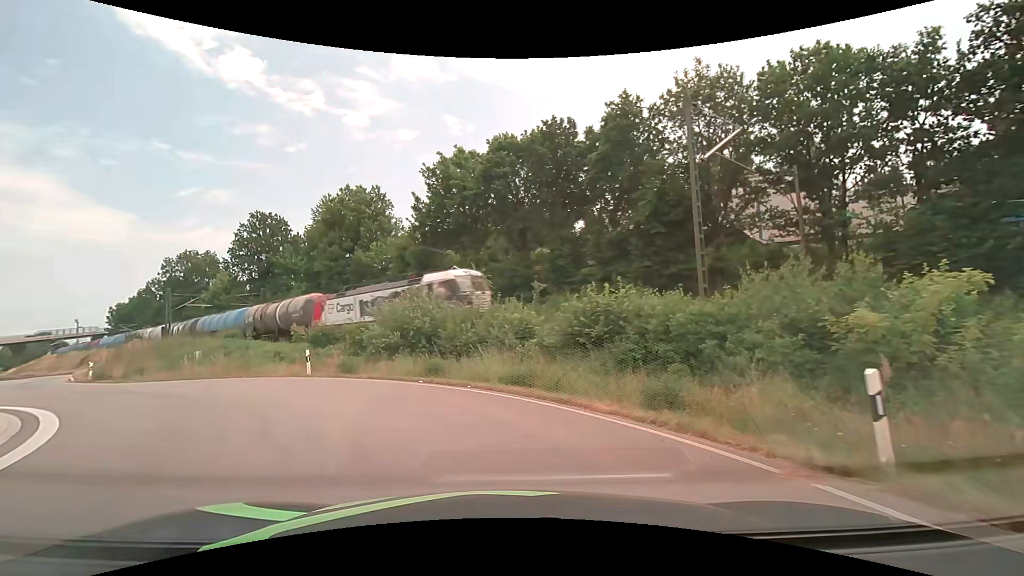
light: Day
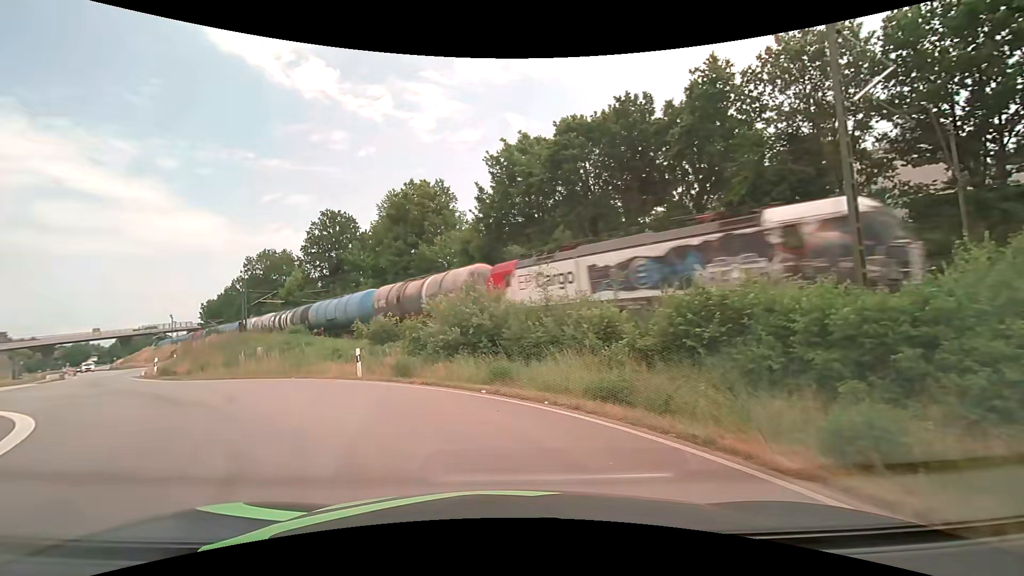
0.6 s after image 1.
(-0.2, +3.2) m; -7°
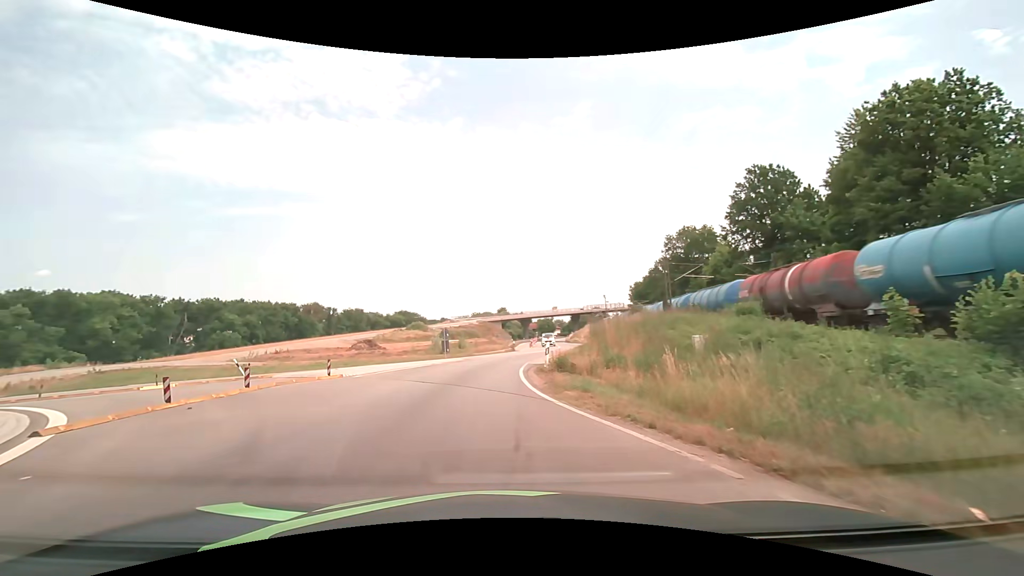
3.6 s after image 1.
(-6.1, +14.6) m; -47°
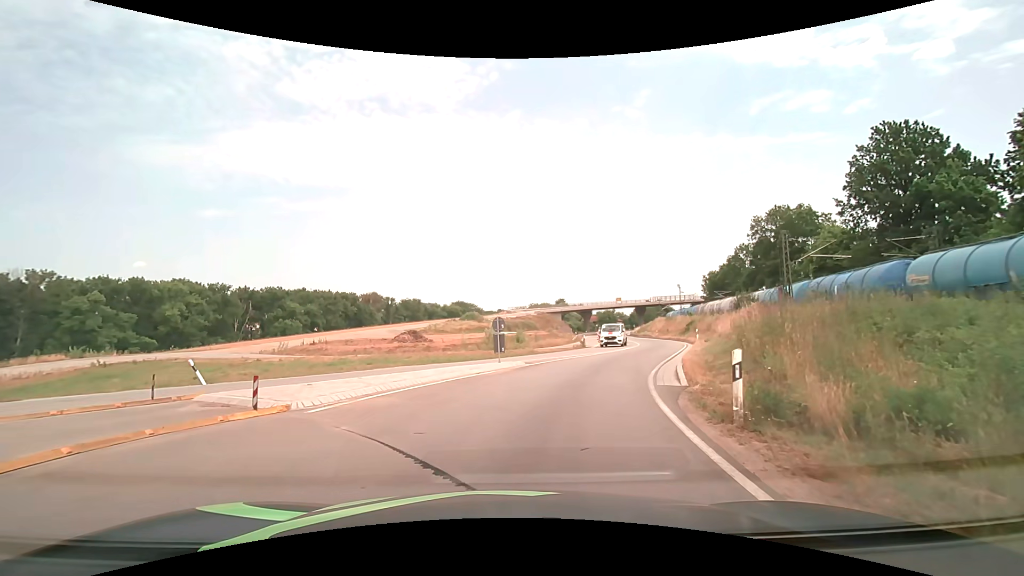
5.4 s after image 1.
(-0.9, +10.0) m; -7°
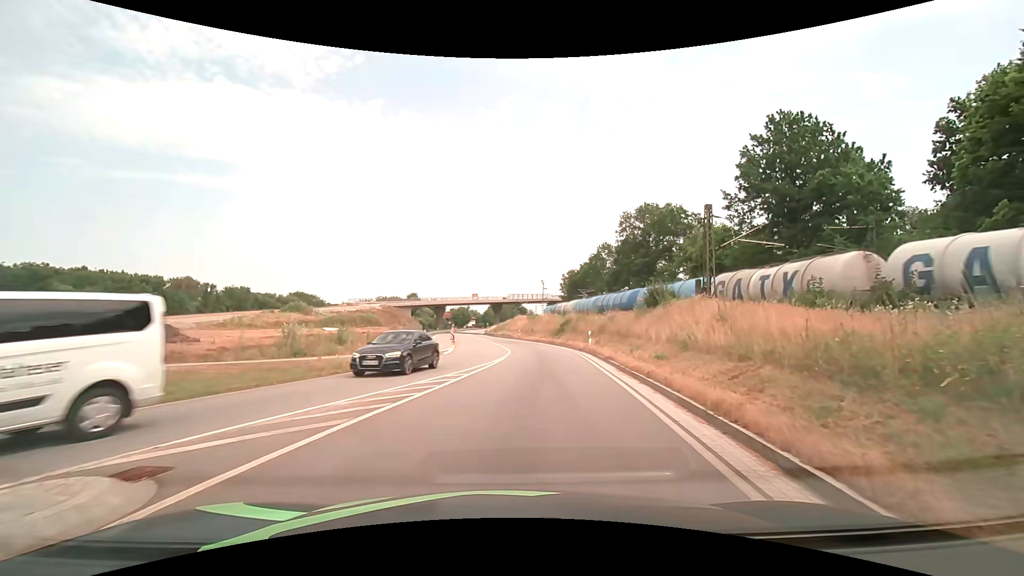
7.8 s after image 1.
(+1.8, +14.8) m; +16°
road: primary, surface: asphalt
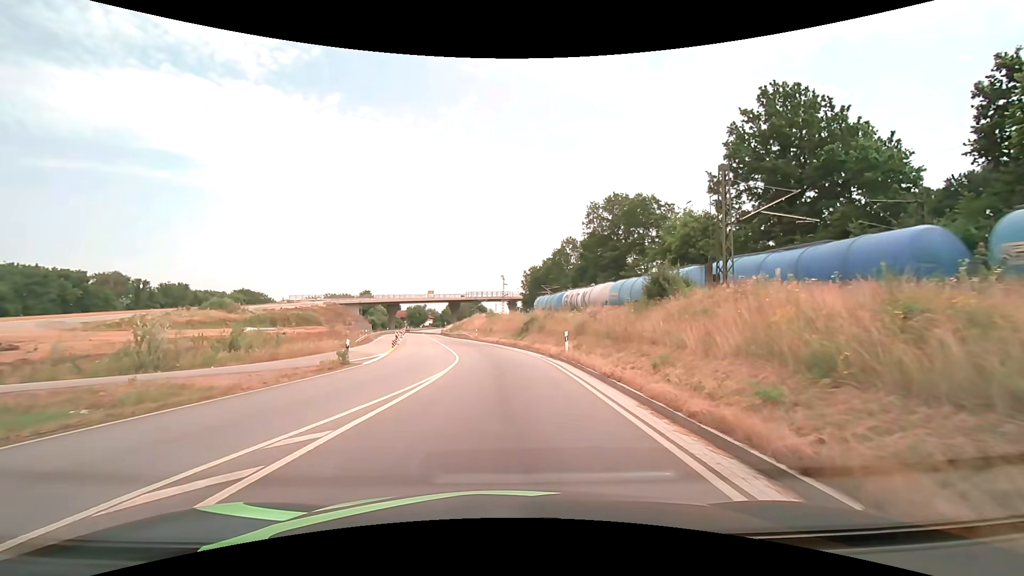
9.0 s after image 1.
(+0.6, +8.6) m; +6°
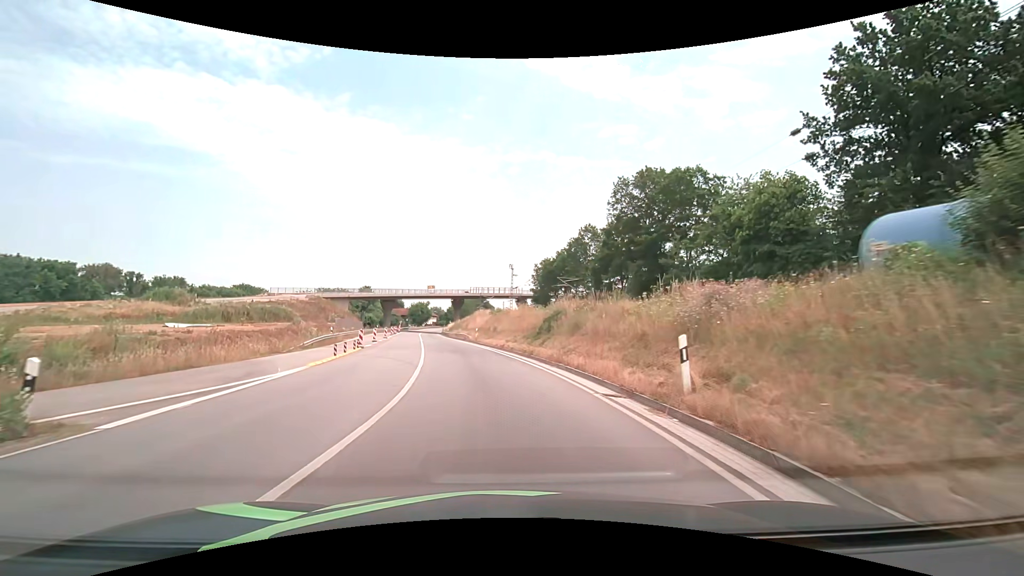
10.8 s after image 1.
(-0.1, +14.8) m; -1°
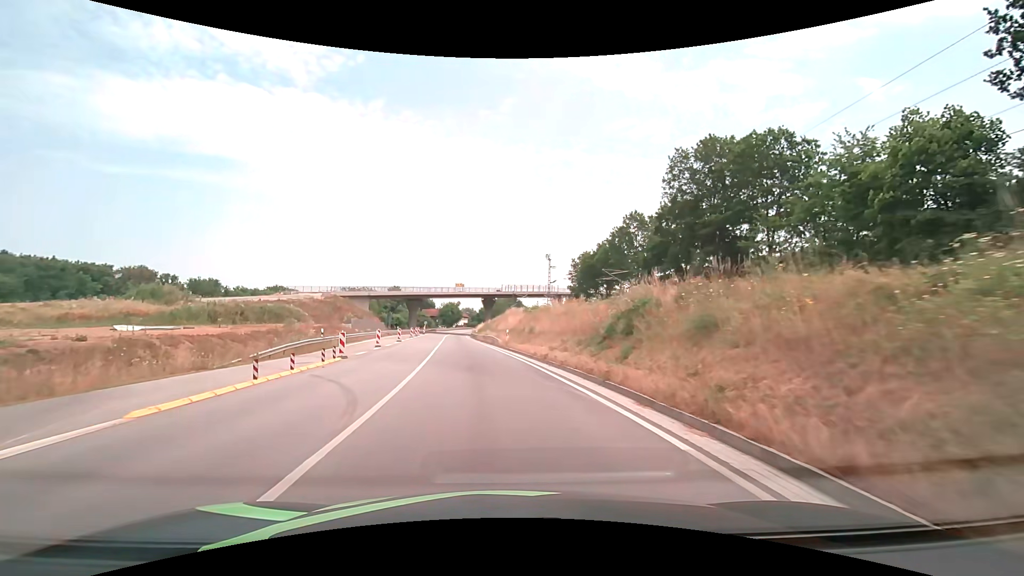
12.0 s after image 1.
(-0.3, +11.1) m; -4°
(0, +10) (-1, +20) (-2, +30) (-3, +40) (-4, +50) (-6, +60) (-7, +70) (-8, +80) (-9, +90) (-10, +99) m
